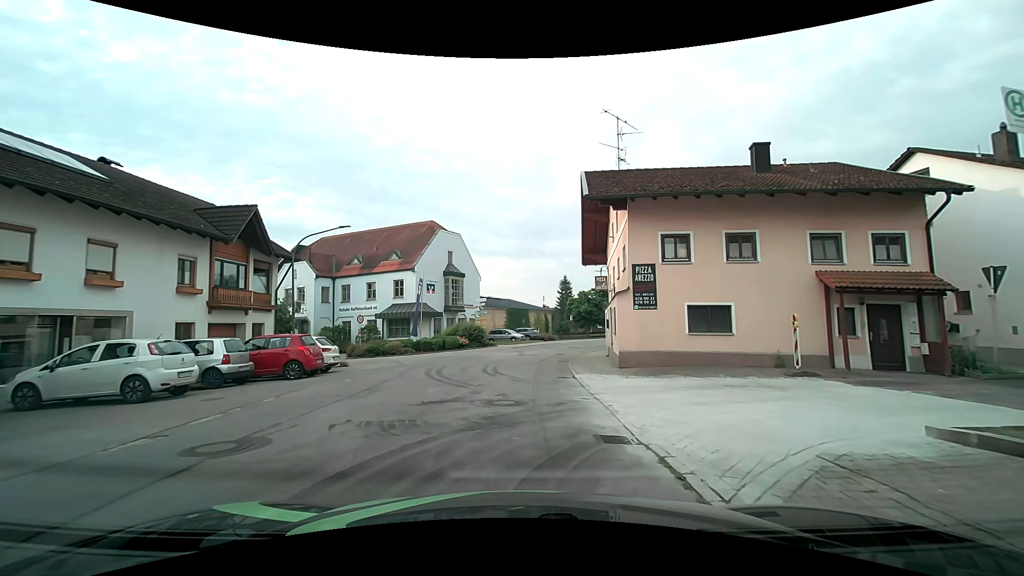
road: secondary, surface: asphalt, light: Day
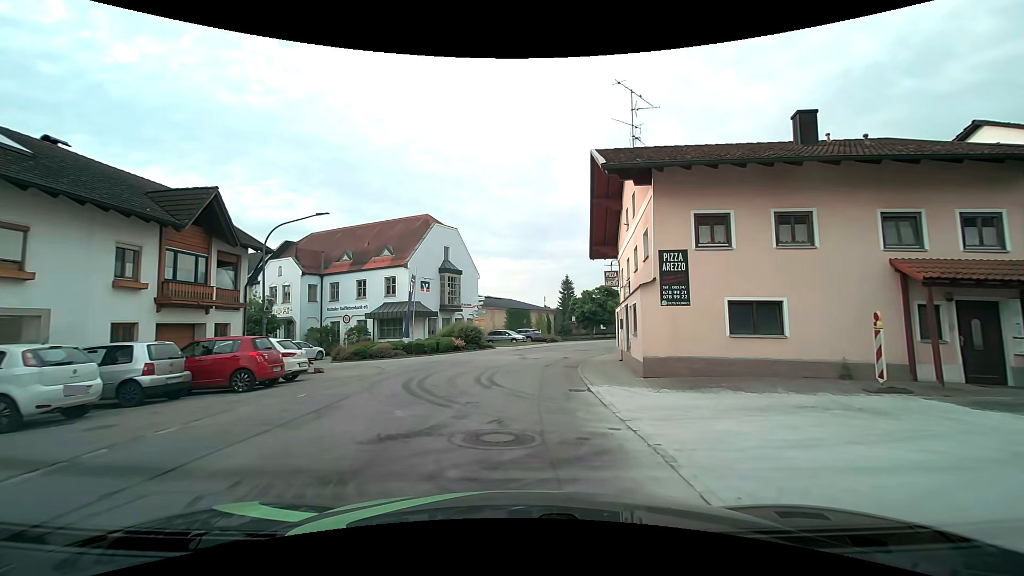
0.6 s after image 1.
(0.0, +3.2) m; -1°
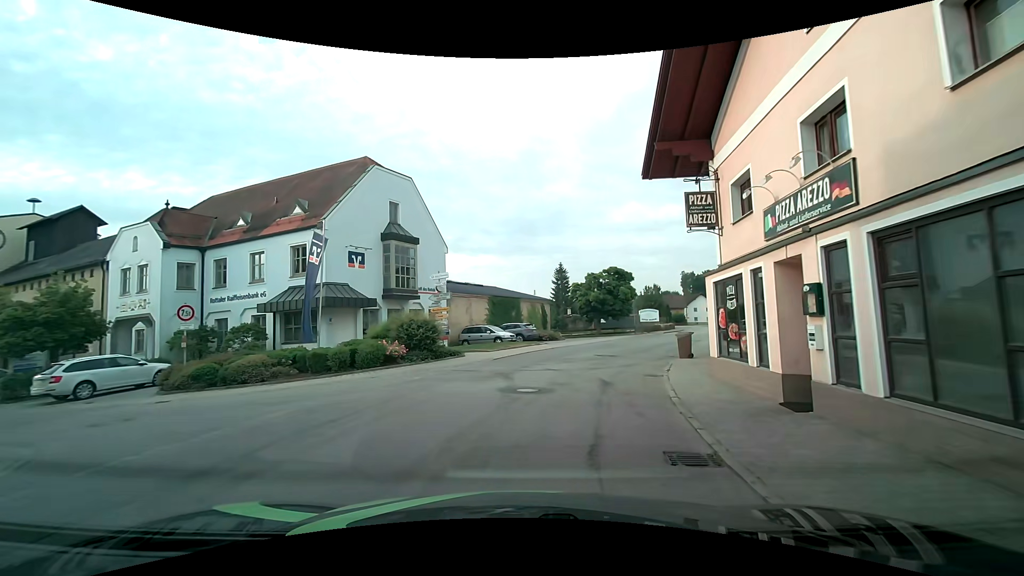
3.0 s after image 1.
(+0.2, +14.6) m; +1°
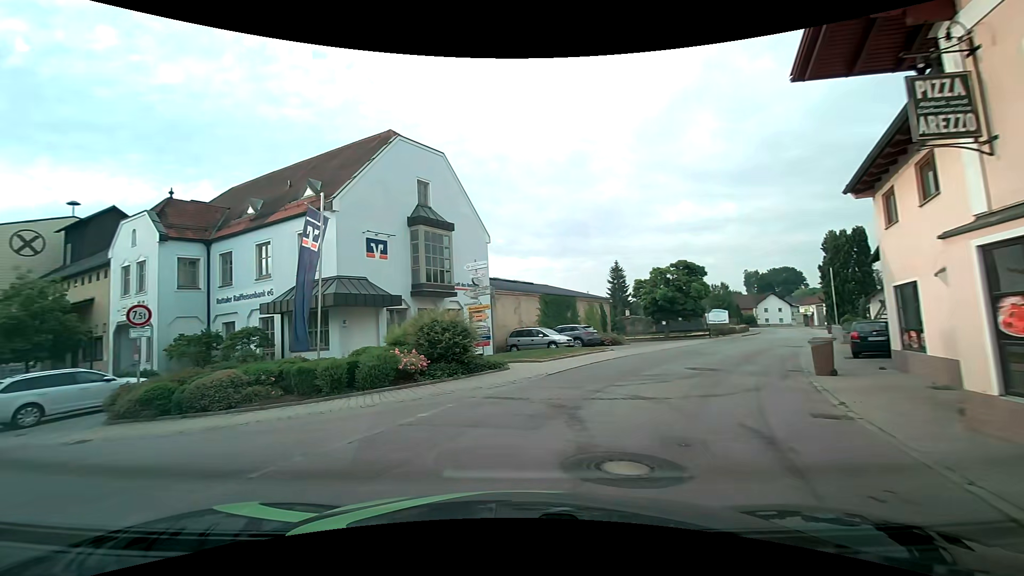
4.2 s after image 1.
(0.0, +5.3) m; -4°
(-5, +8) (-14, +12) (-23, +16) (-32, +20) (-41, +25) (-49, +30) (-58, +35) (-67, +40) (-76, +45) (-85, +48) m
